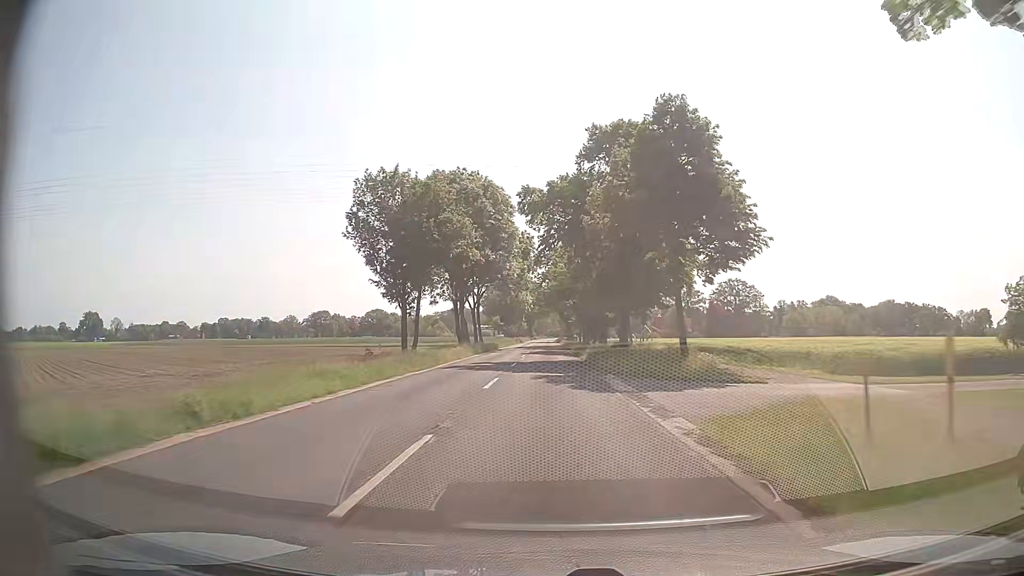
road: secondary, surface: asphalt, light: Day
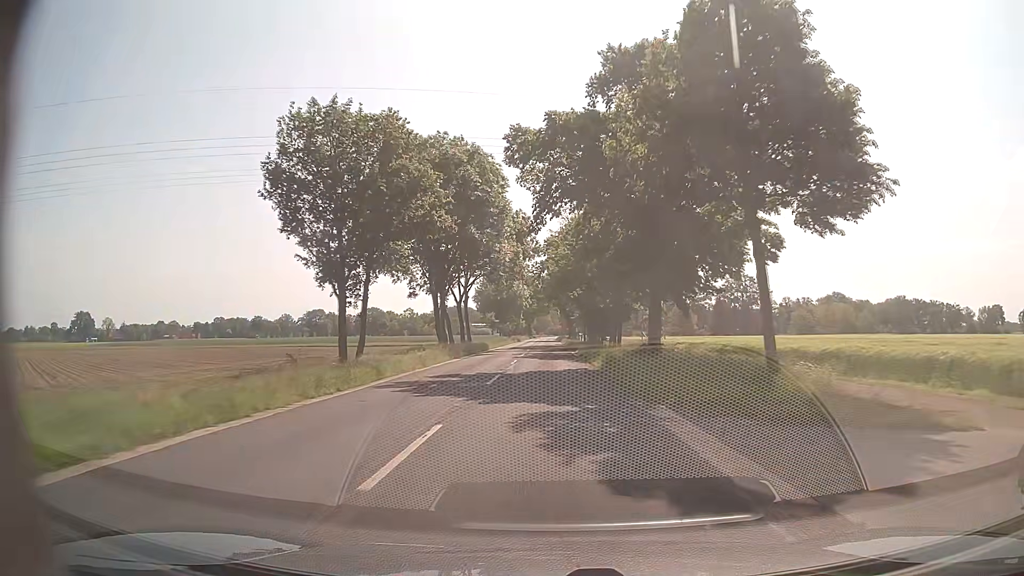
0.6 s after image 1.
(0.0, +11.1) m; 0°
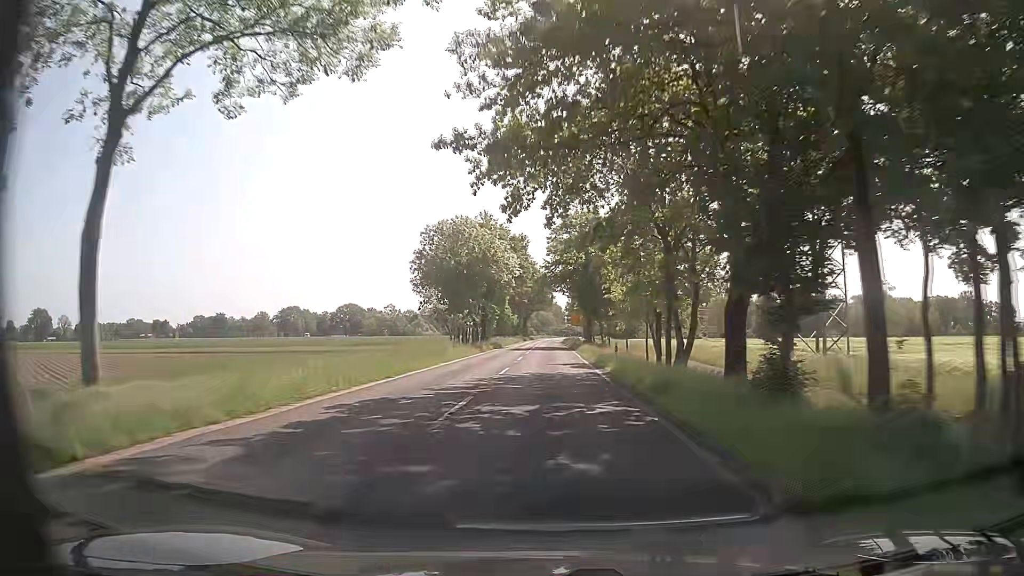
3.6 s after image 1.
(-0.2, +55.4) m; 0°
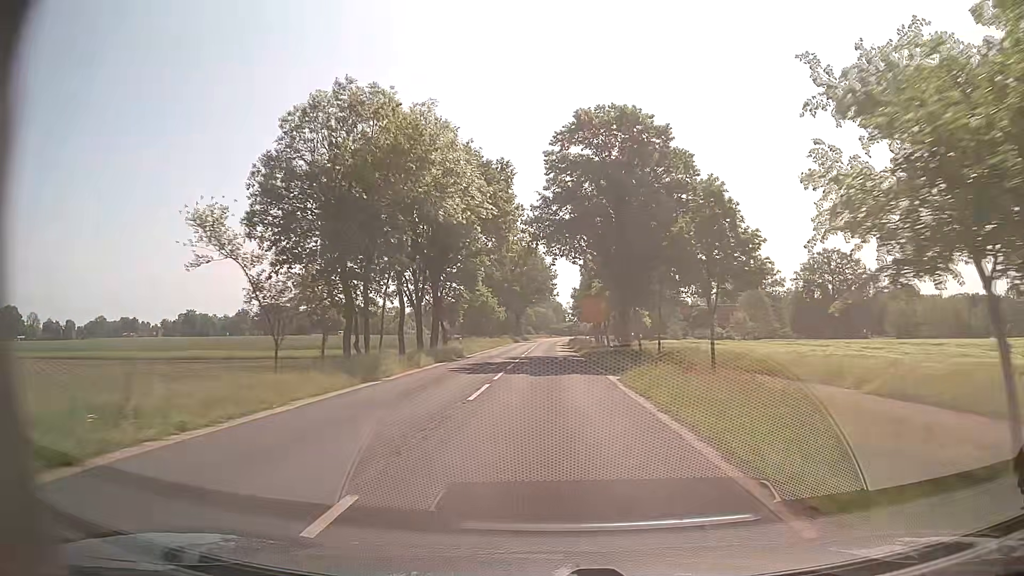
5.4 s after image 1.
(0.0, +33.3) m; 0°
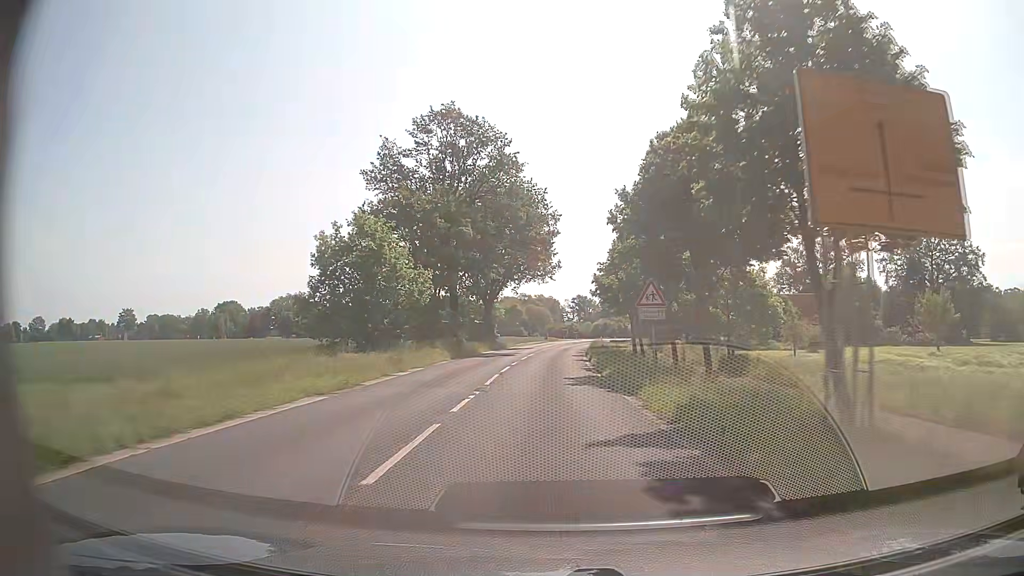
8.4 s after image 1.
(+0.2, +55.5) m; 0°
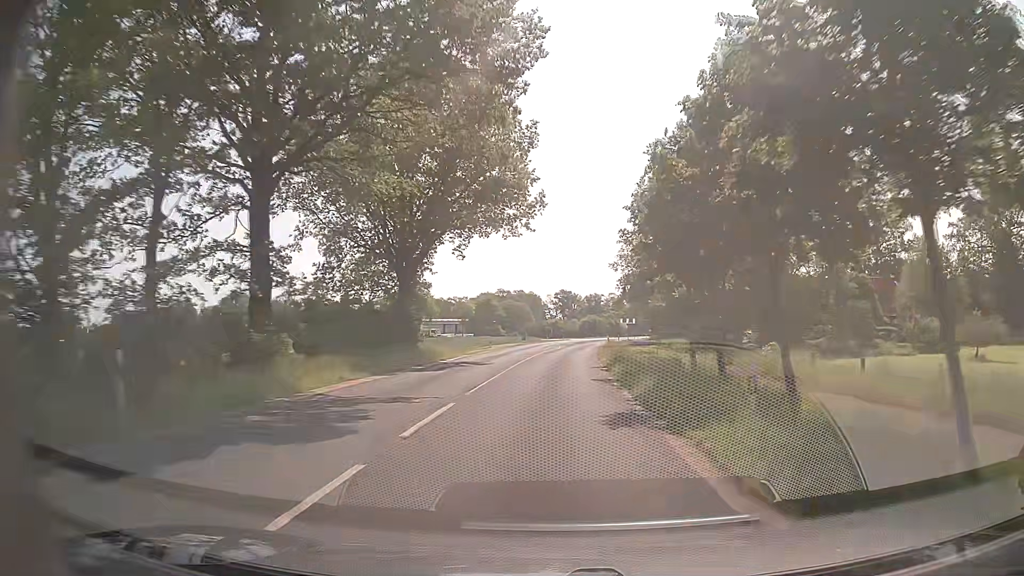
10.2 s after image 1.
(+0.6, +33.3) m; +2°
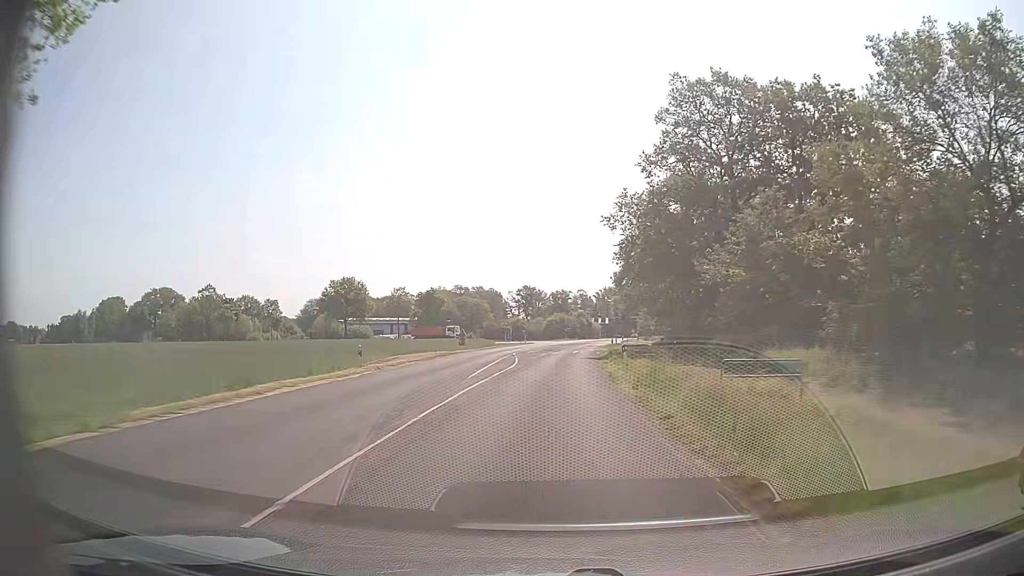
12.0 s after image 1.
(+0.9, +33.3) m; +3°
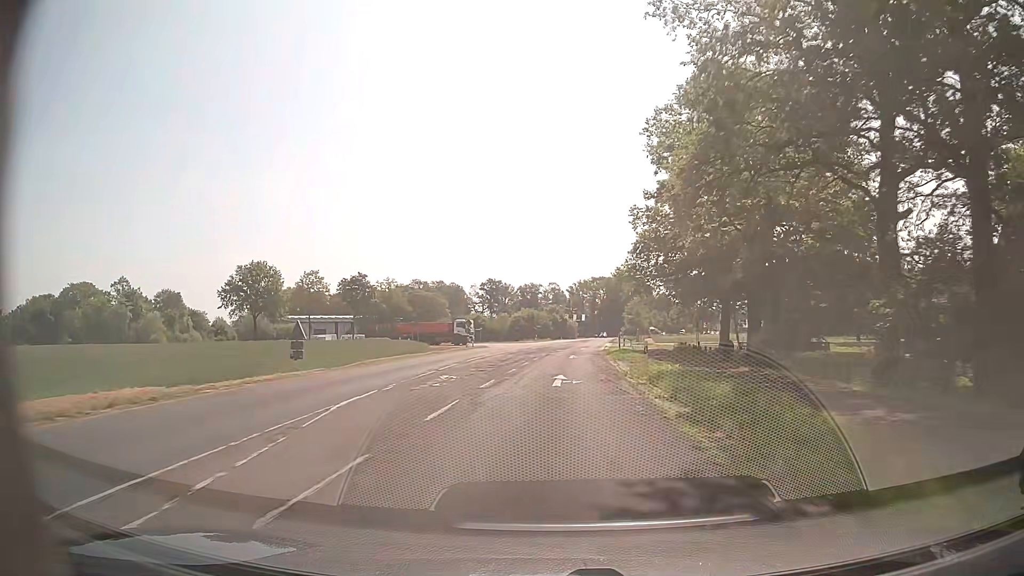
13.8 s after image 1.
(+0.9, +33.4) m; +2°
(0, +10) (0, +20) (+1, +30) (+1, +40) (+2, +50) (+3, +60) (+4, +70) (+5, +80) (+6, +90) (+7, +100) m
